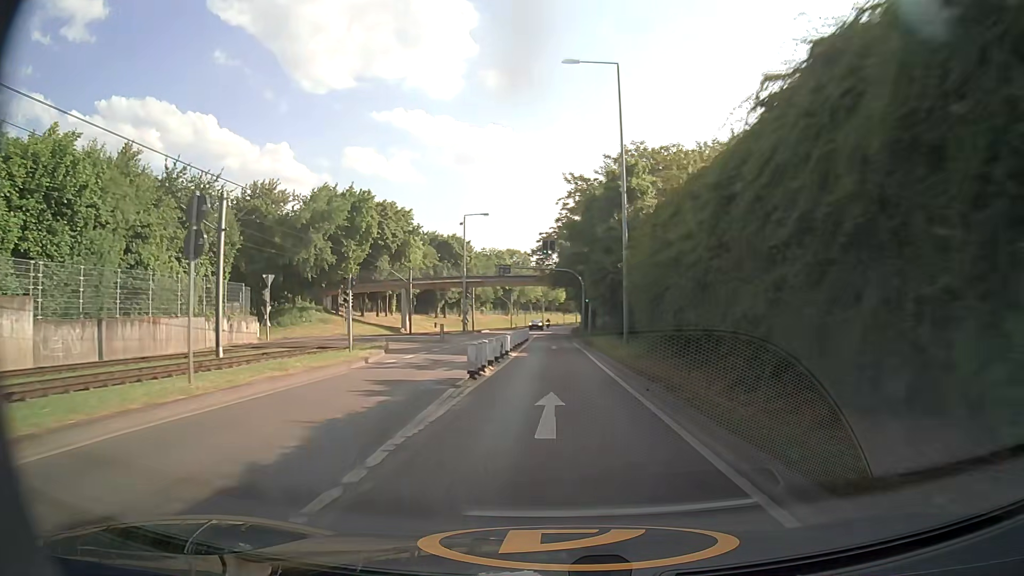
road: secondary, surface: asphalt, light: Day
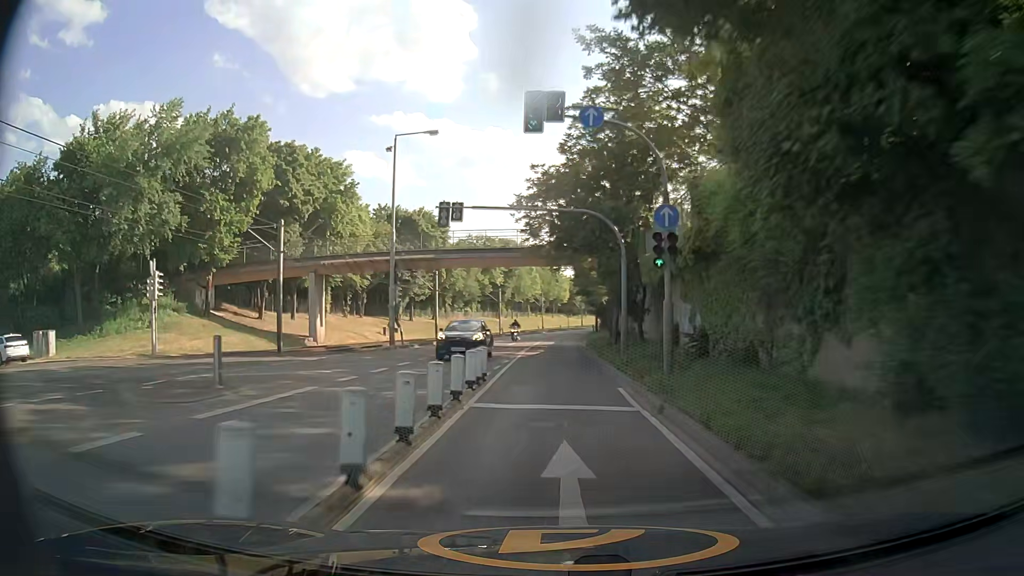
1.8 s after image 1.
(0.0, +29.4) m; 0°
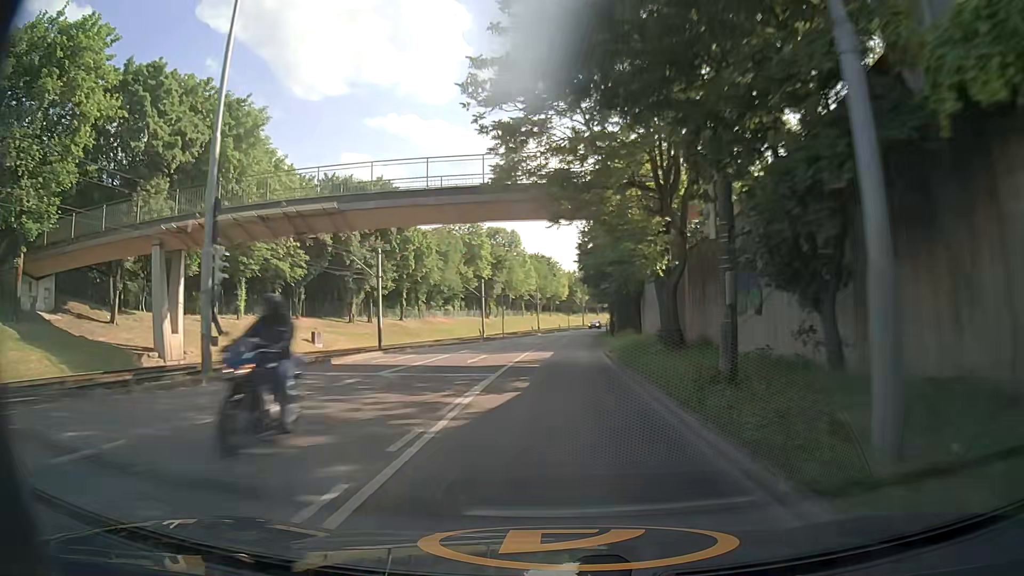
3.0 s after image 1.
(-0.1, +19.2) m; 0°
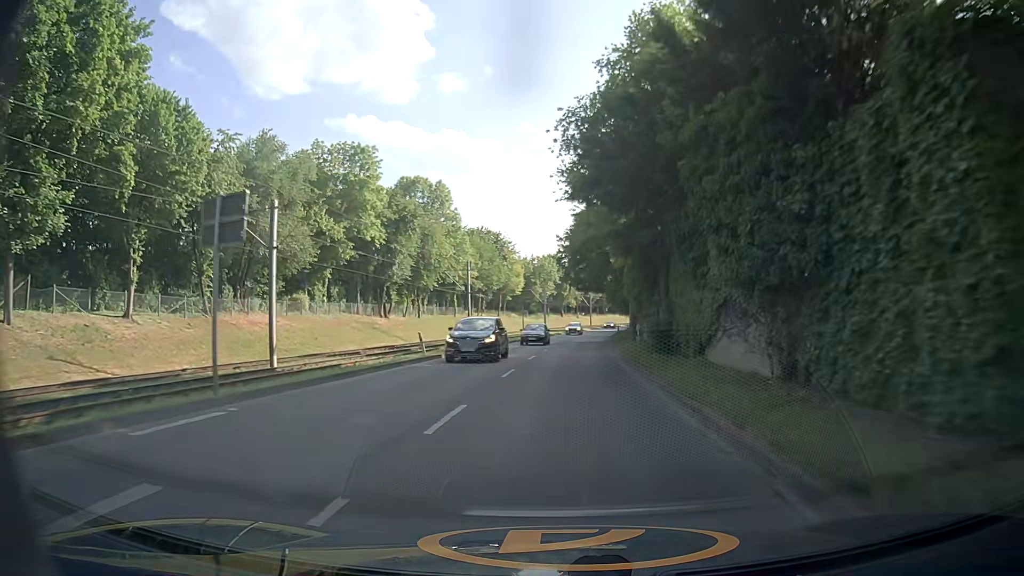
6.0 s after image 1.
(+1.2, +47.6) m; +3°
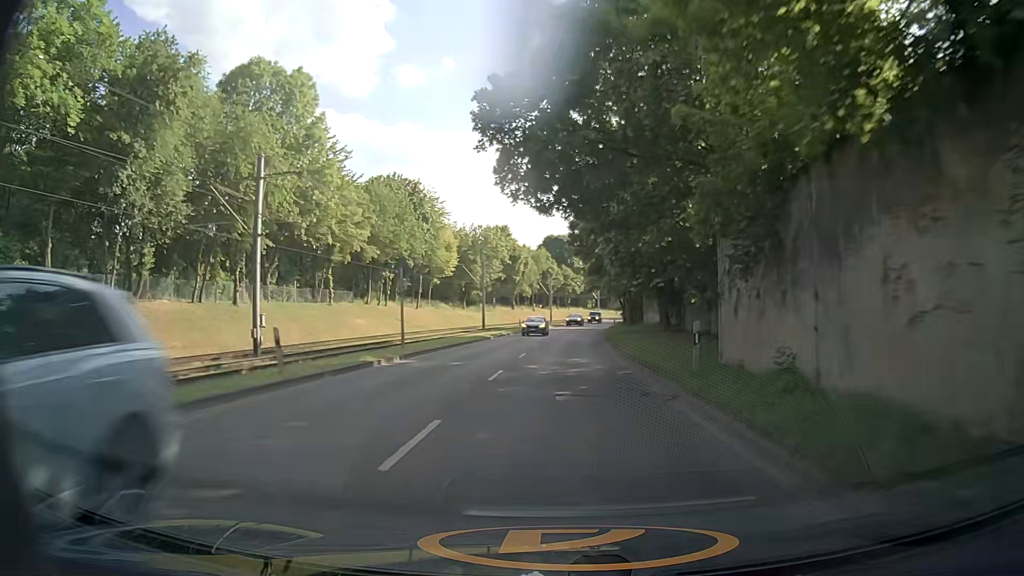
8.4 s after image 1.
(+1.5, +38.3) m; +3°
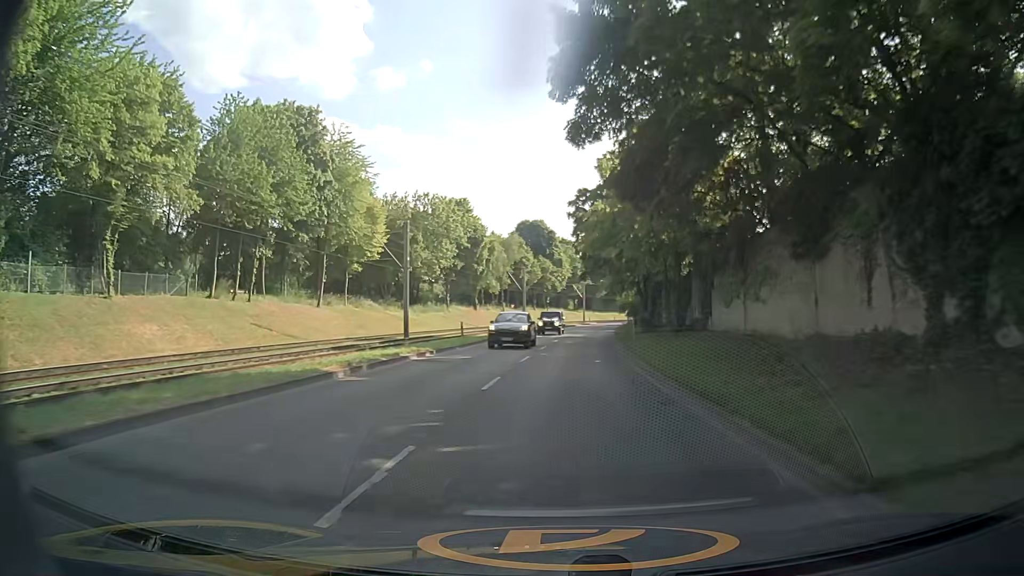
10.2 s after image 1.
(+1.0, +28.5) m; +3°
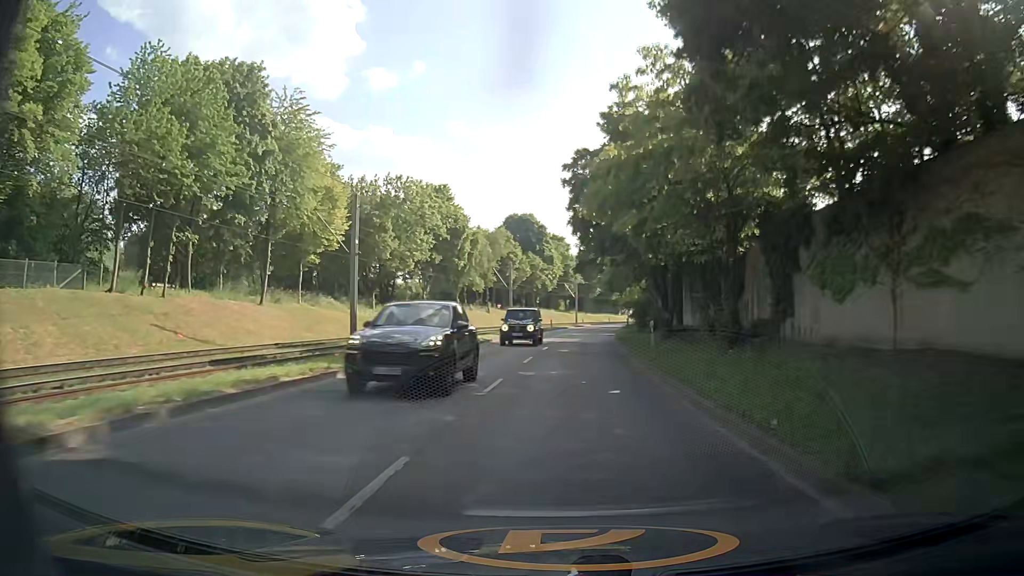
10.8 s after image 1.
(-0.1, +9.5) m; 0°
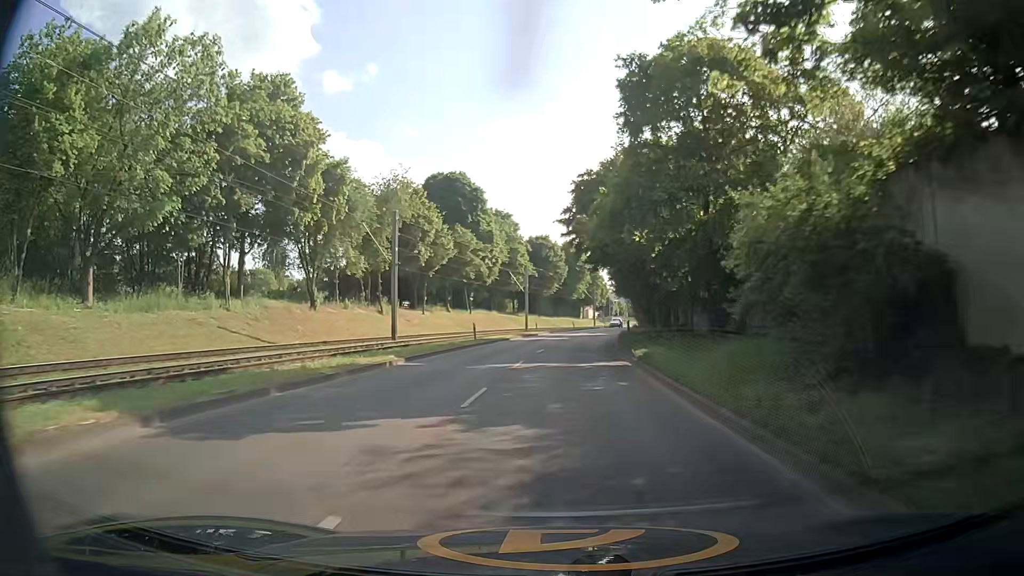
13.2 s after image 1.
(+1.8, +38.0) m; +4°
(0, +10) (0, +20) (+1, +30) (+1, +40) (+2, +50) (+4, +60) (+5, +70) (+7, +80) (+9, +89) (+11, +99) m
